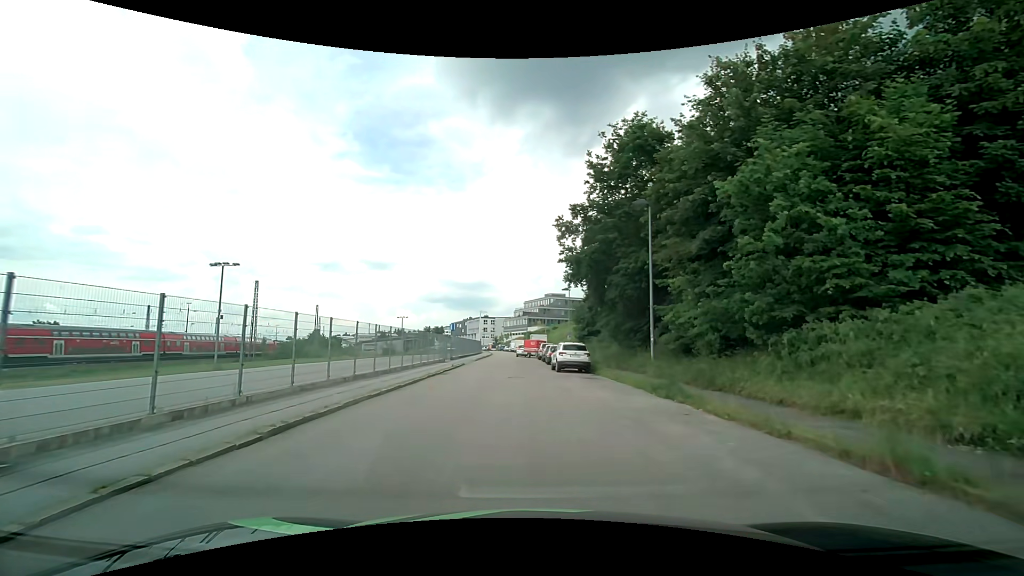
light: Day
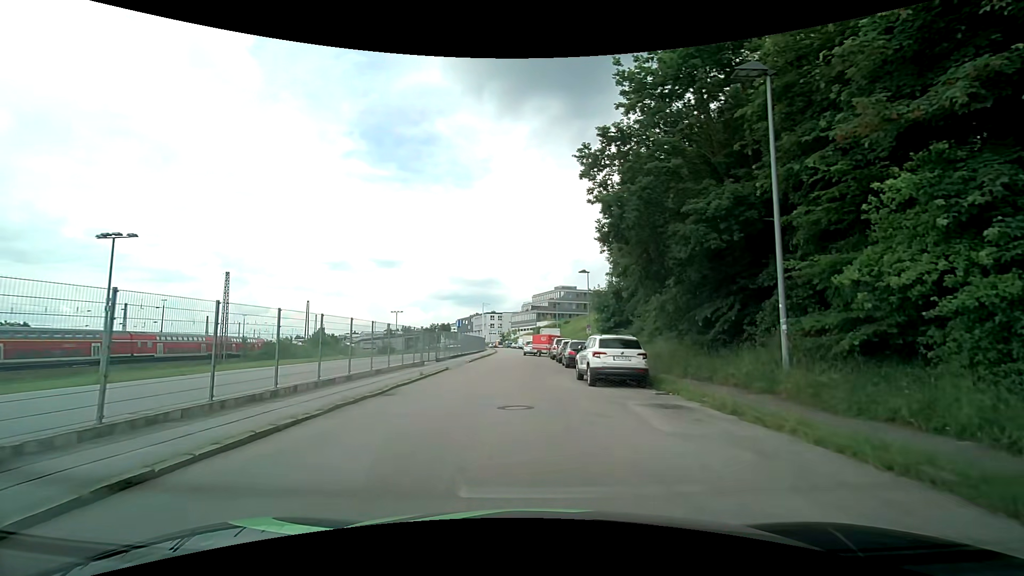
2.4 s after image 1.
(-0.1, +11.1) m; -2°
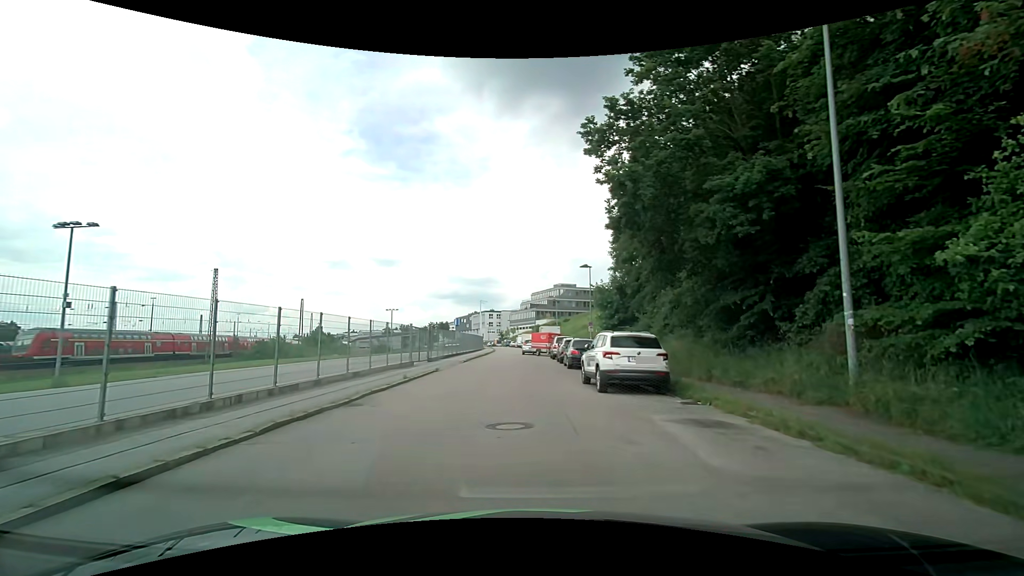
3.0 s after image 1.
(0.0, +2.4) m; +1°
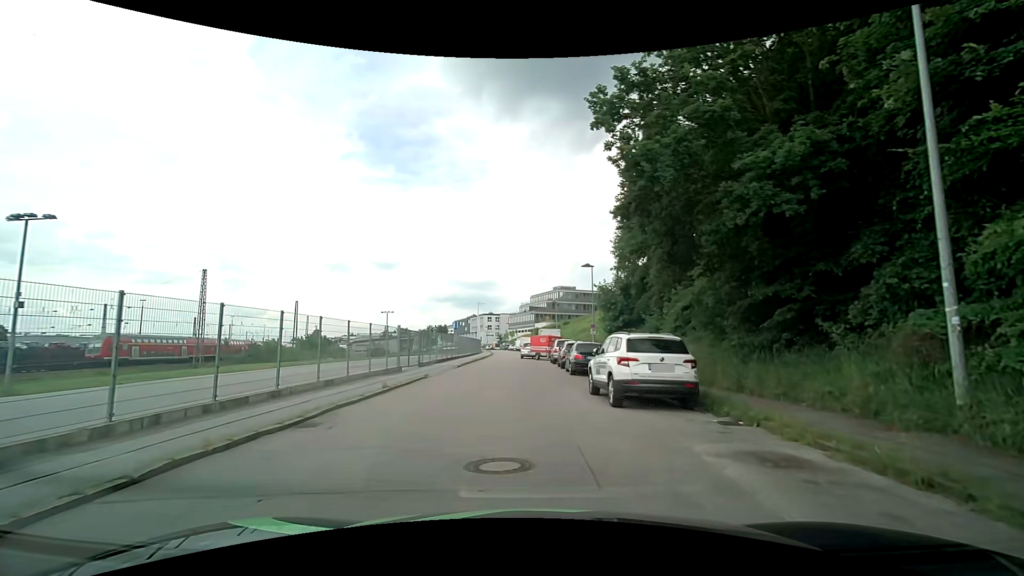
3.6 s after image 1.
(0.0, +2.3) m; 0°
